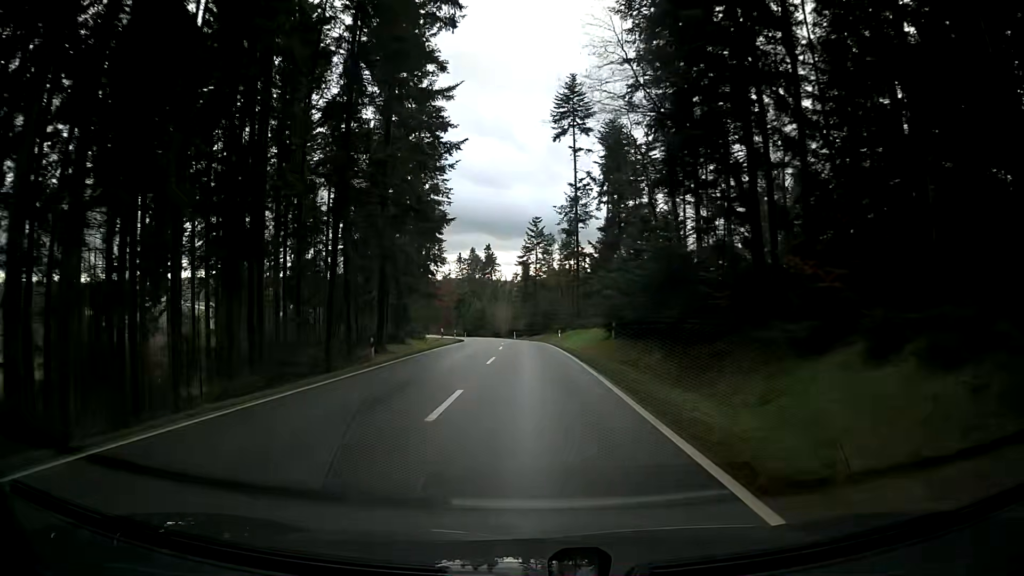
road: tertiary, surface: asphalt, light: Day
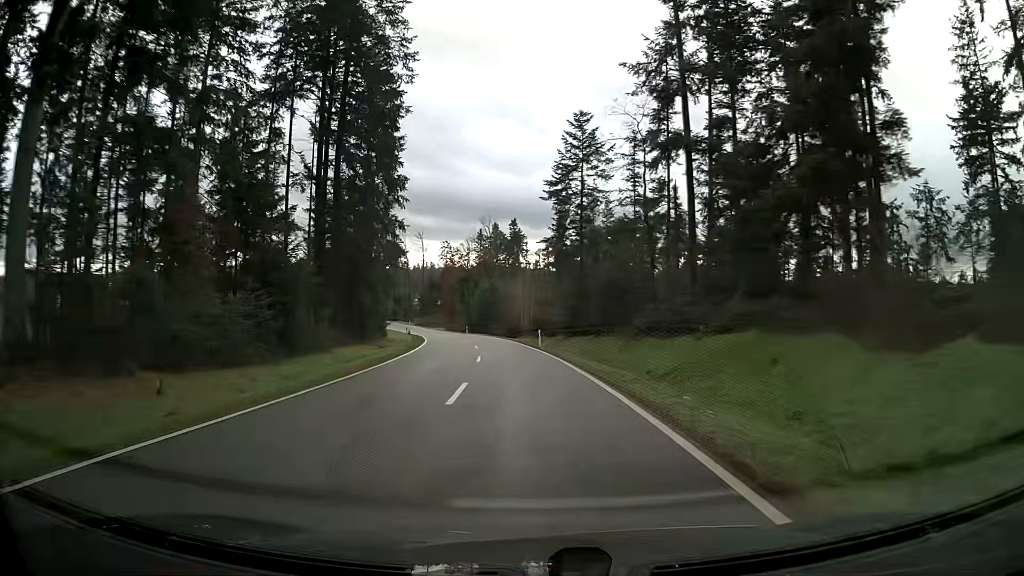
(-0.9, +45.8) m; -3°
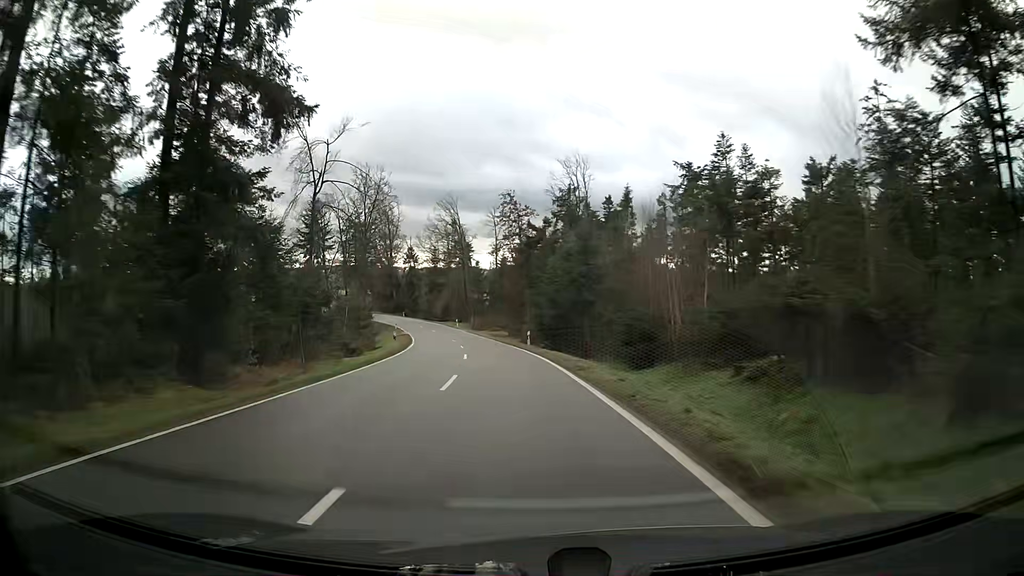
(-2.9, +45.6) m; -8°
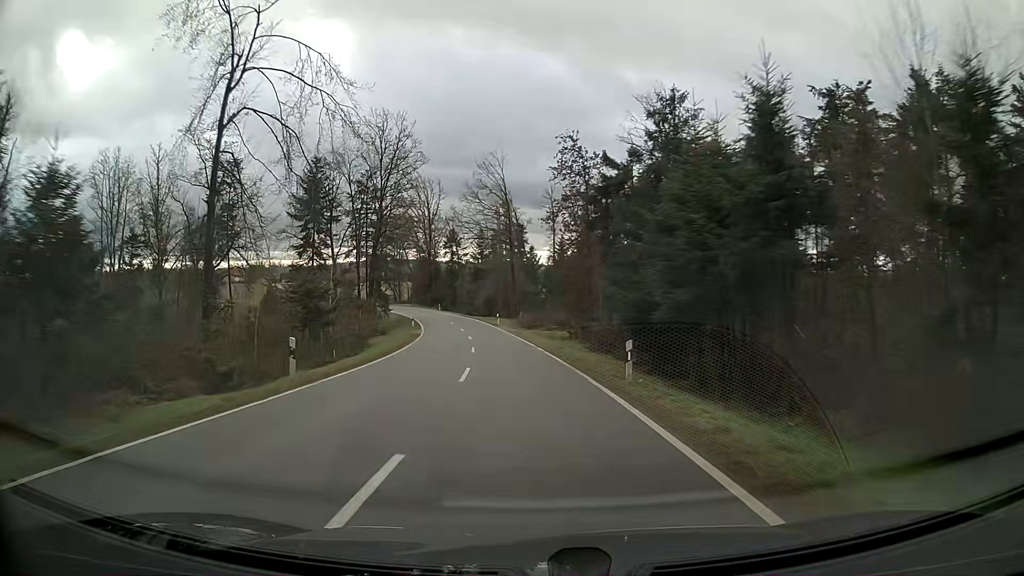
(-1.0, +22.8) m; -5°
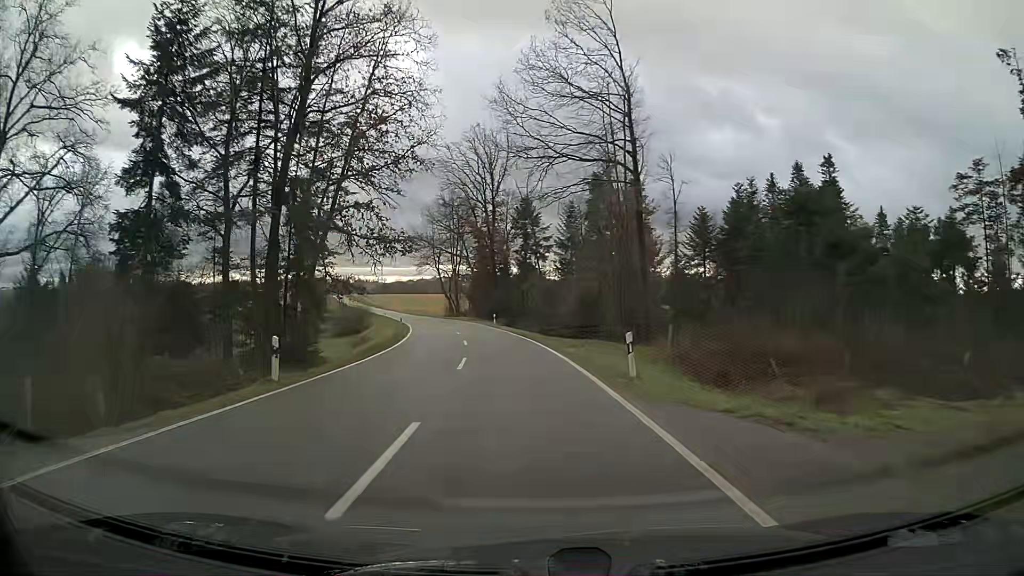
(-3.3, +46.2) m; -8°
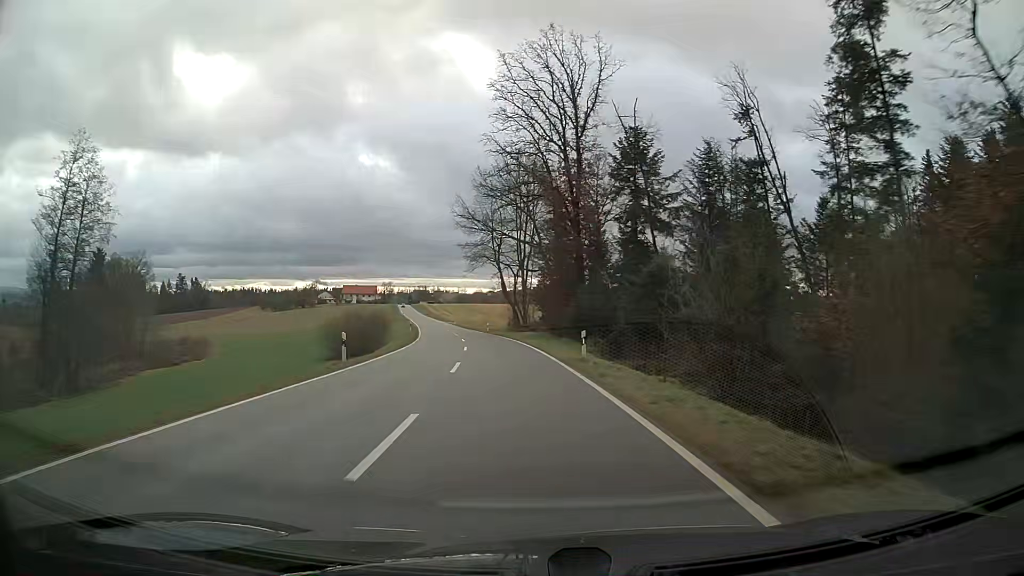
(-2.2, +34.9) m; -7°
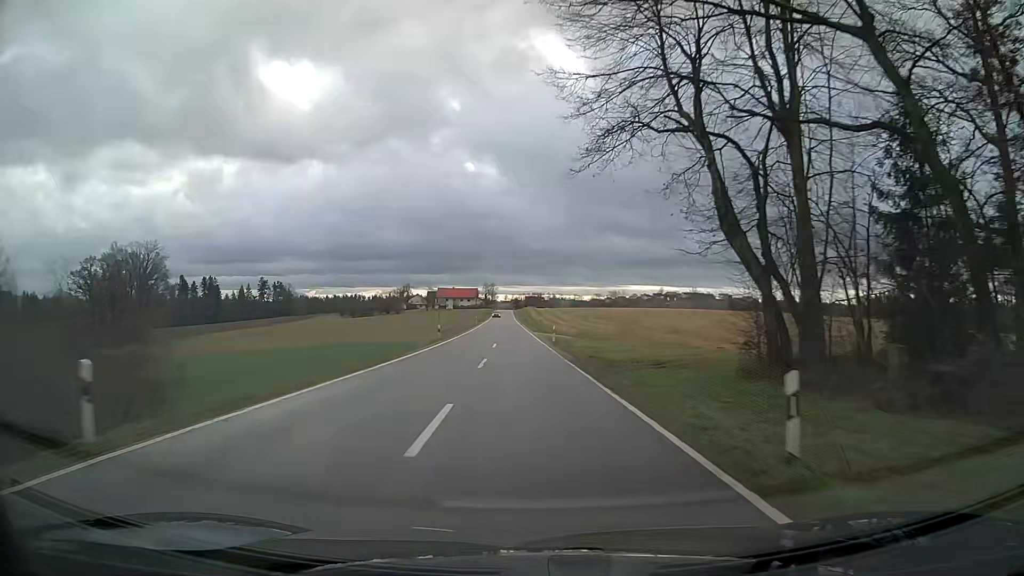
(-5.5, +59.0) m; -9°
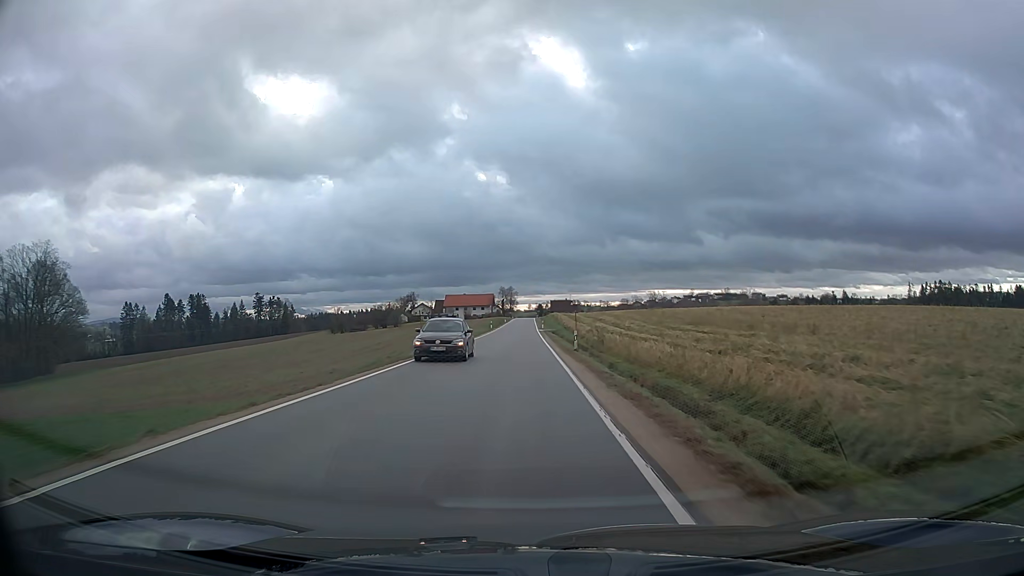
(-1.1, +57.0) m; -2°
